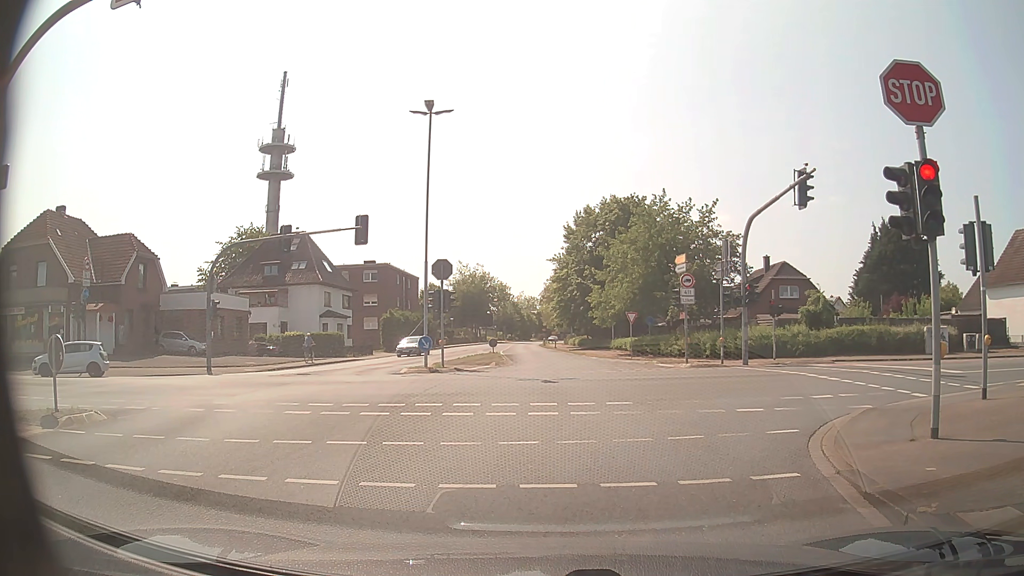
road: secondary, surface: asphalt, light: Day
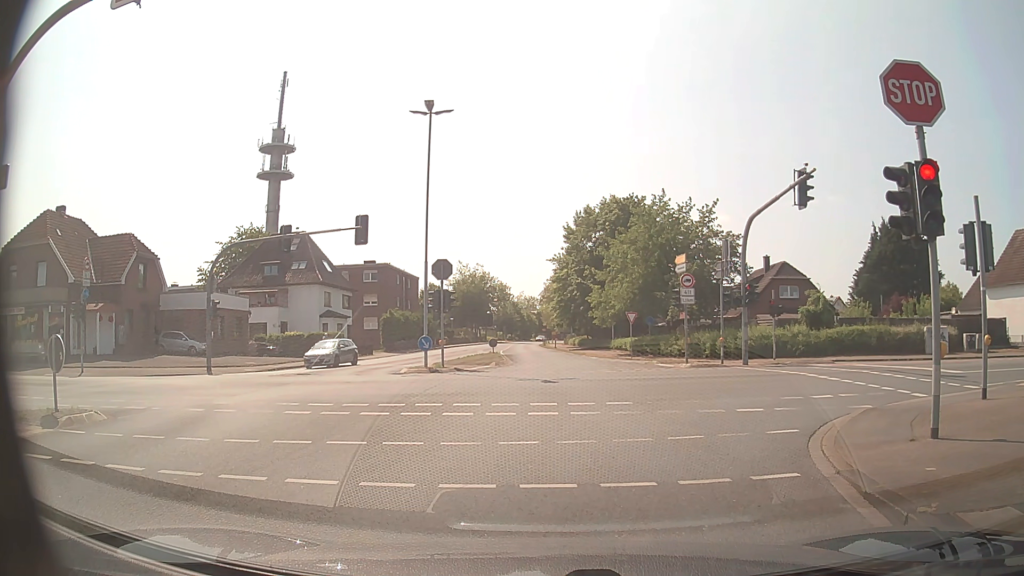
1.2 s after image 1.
(0.0, 0.0) m; 0°
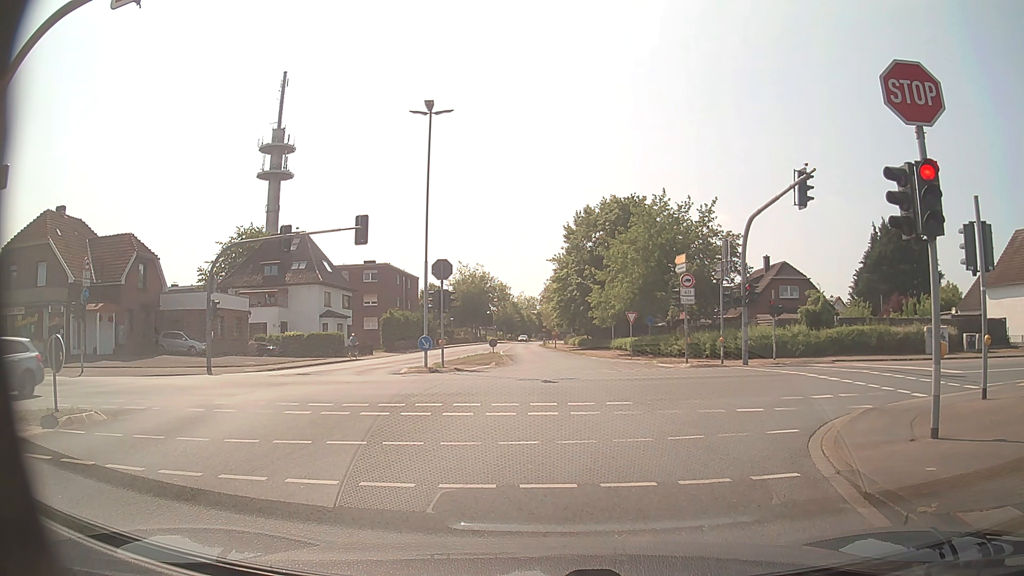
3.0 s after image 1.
(0.0, 0.0) m; 0°
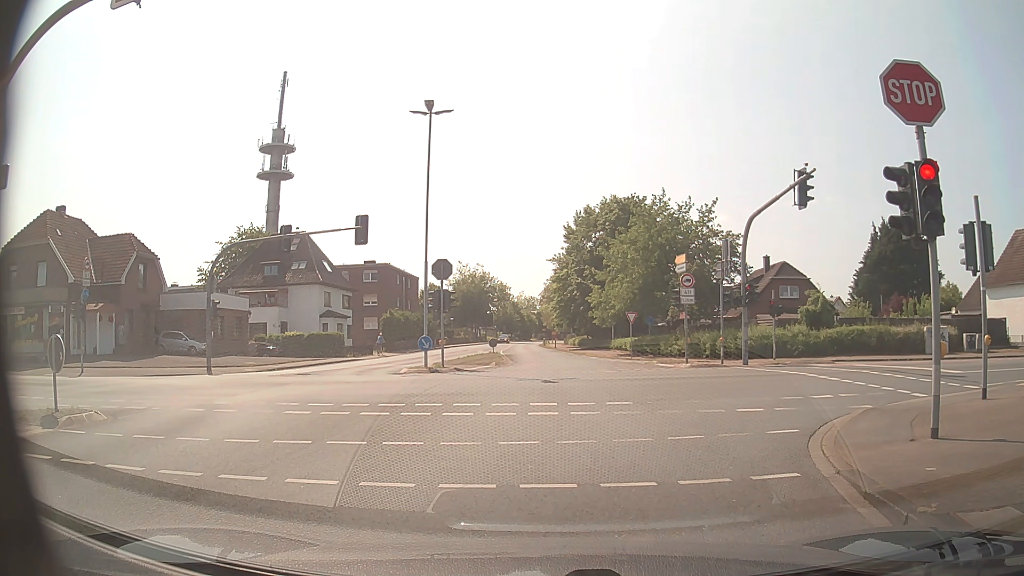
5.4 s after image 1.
(0.0, 0.0) m; 0°
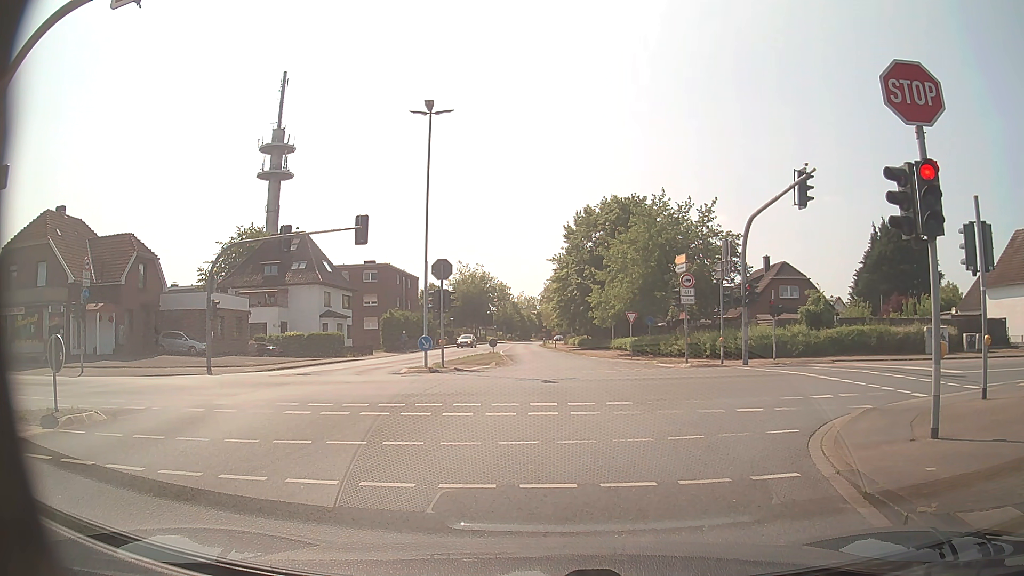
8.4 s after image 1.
(0.0, 0.0) m; 0°
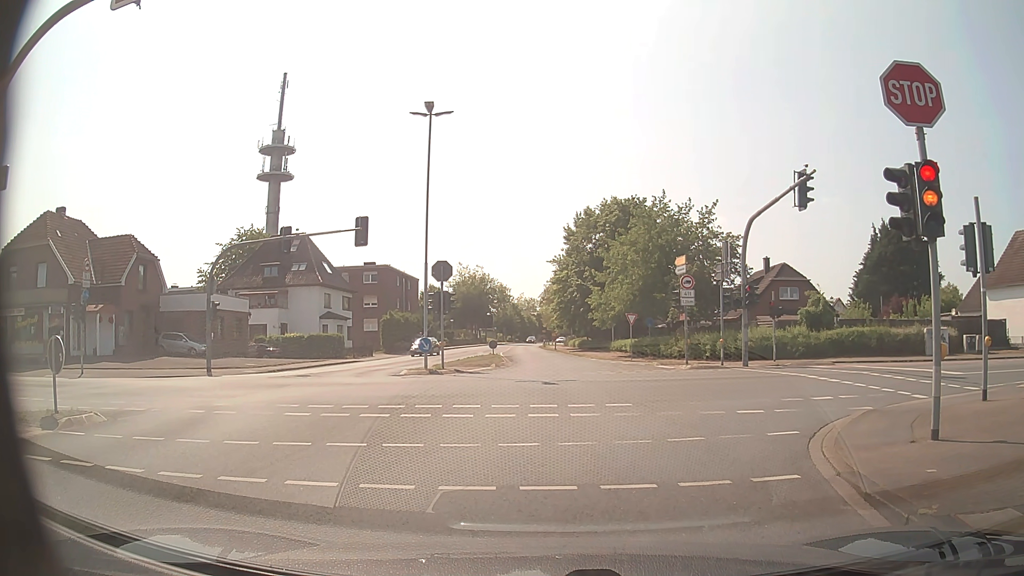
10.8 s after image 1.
(0.0, 0.0) m; 0°
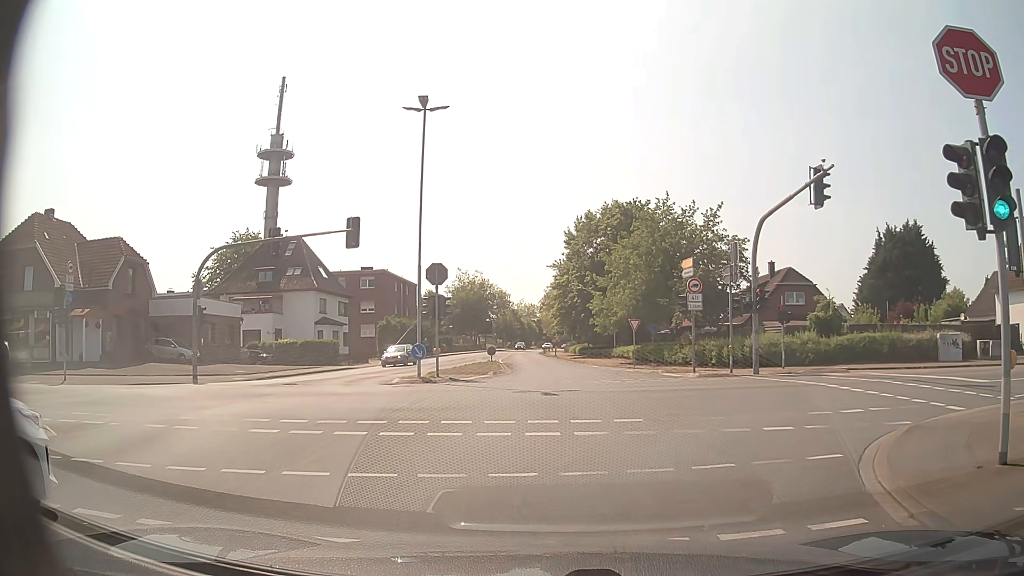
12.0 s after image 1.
(0.0, +1.7) m; -1°
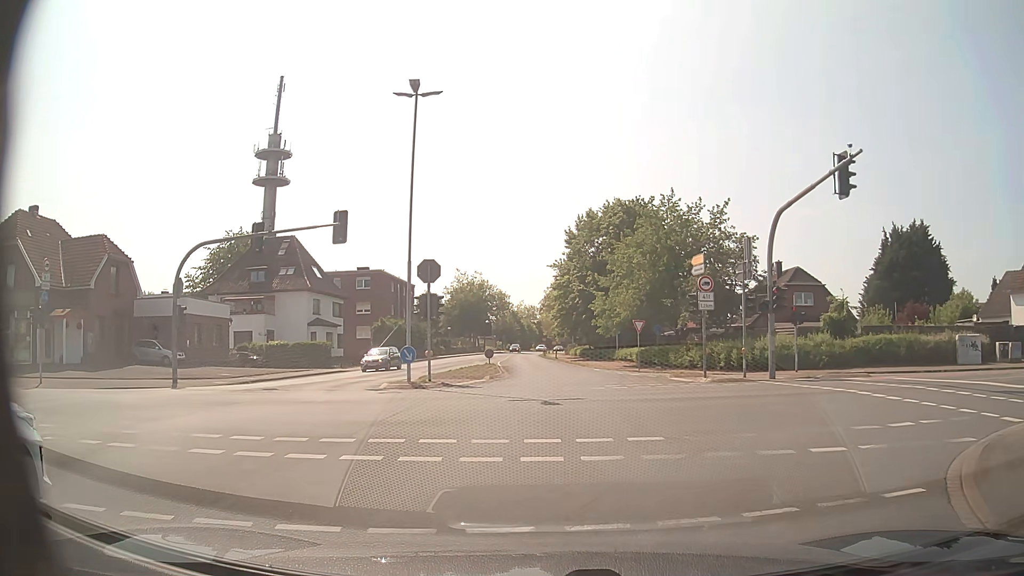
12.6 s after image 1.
(0.0, +2.1) m; -1°
(0, +10) (0, +20) (0, +30) (-1, +40) (-1, +50) (-2, +60) (-2, +70) (-3, +80) (-3, +90) (-3, +100) m
